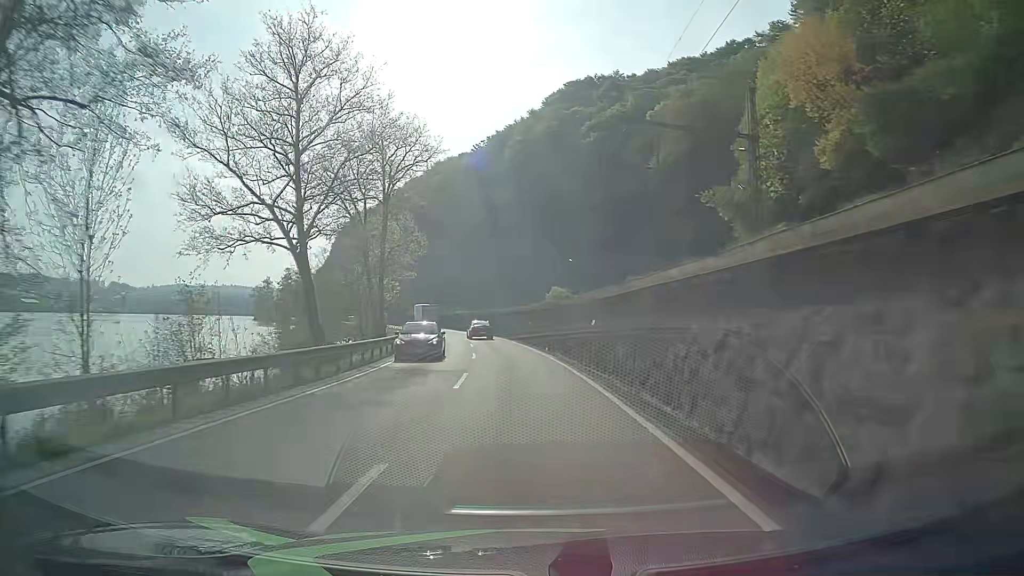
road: primary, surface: asphalt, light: Day
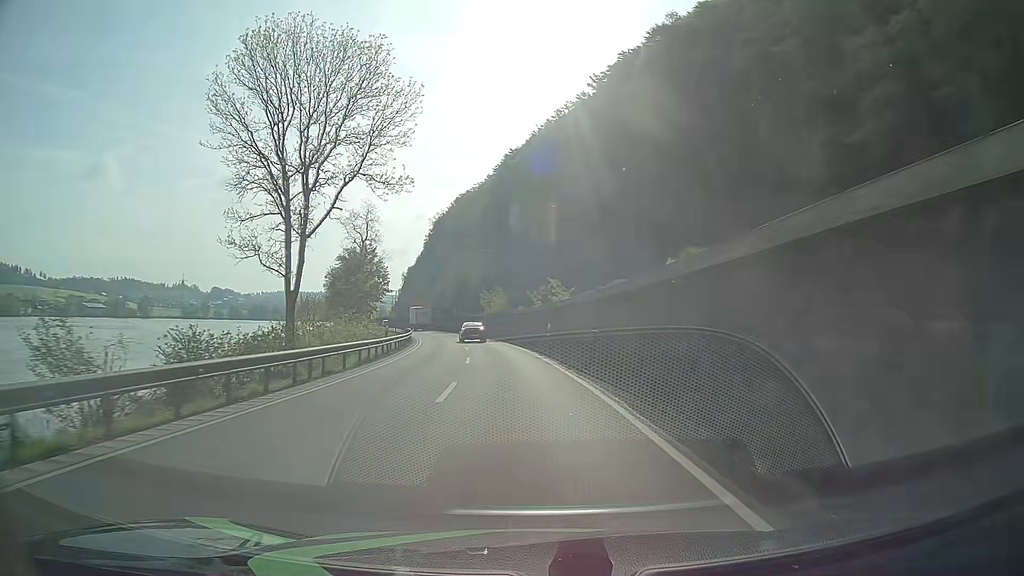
(-5.0, +62.3) m; -10°
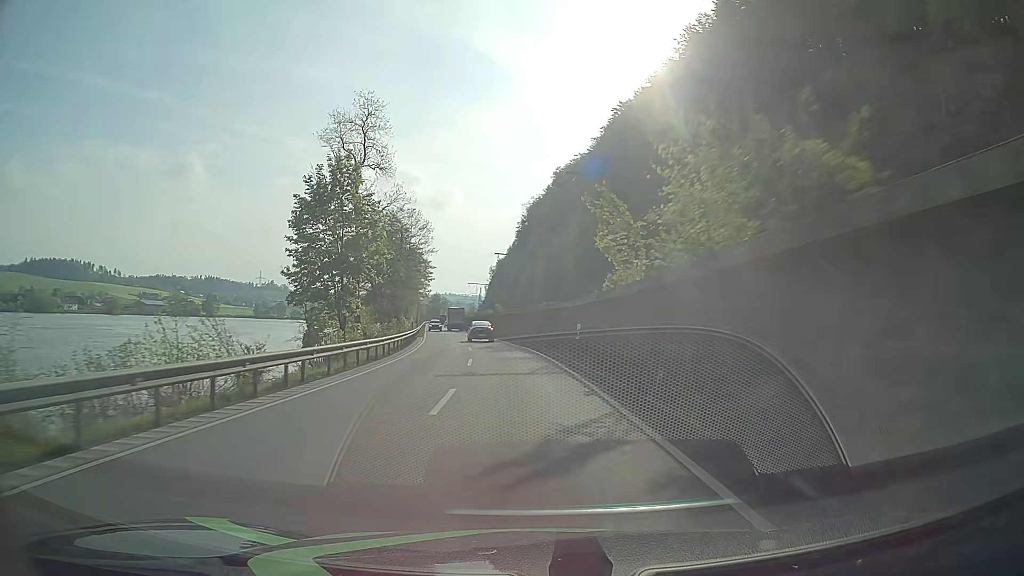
(-4.0, +49.7) m; -9°
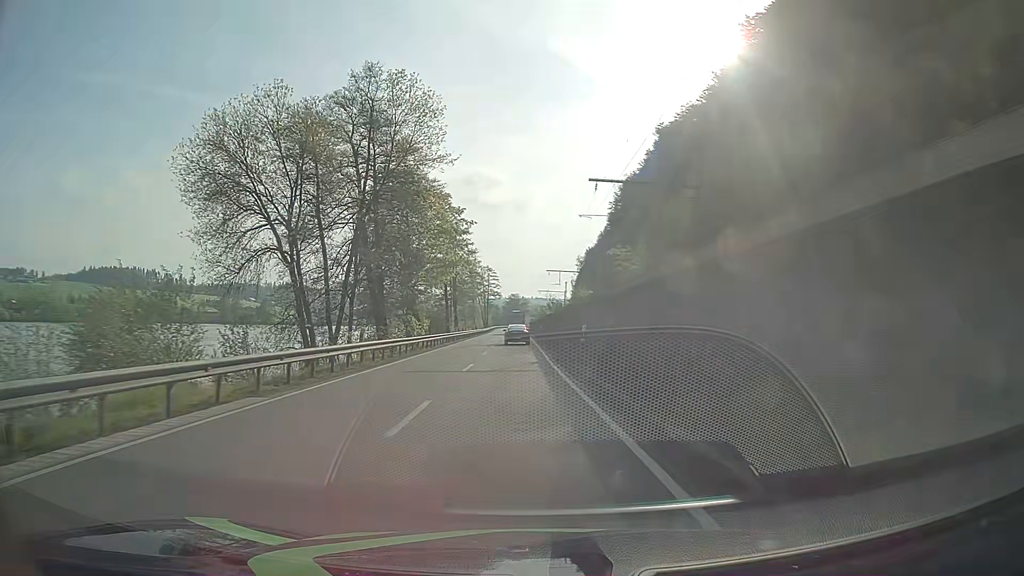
(-3.3, +49.8) m; -7°
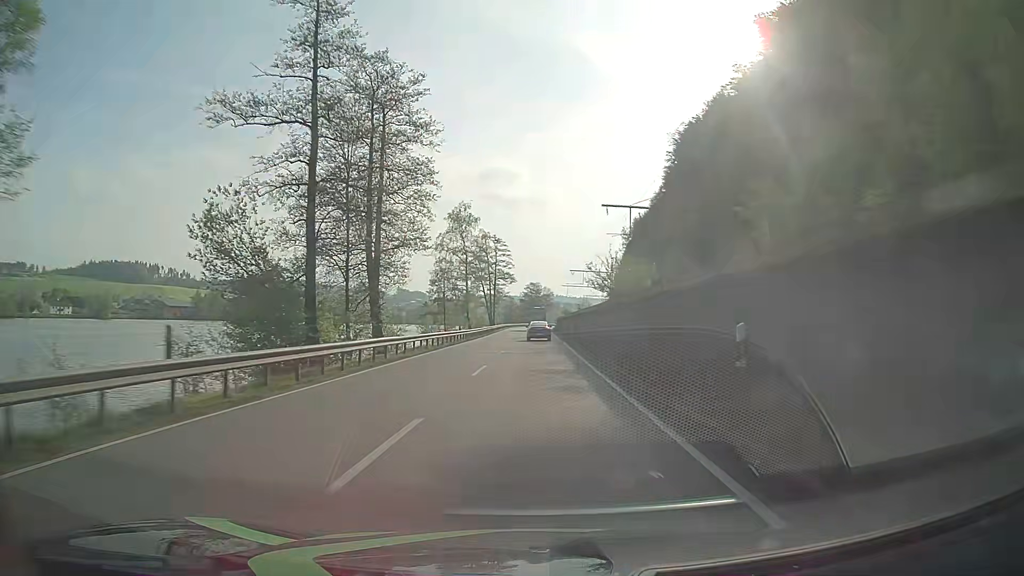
(-1.7, +62.6) m; -2°
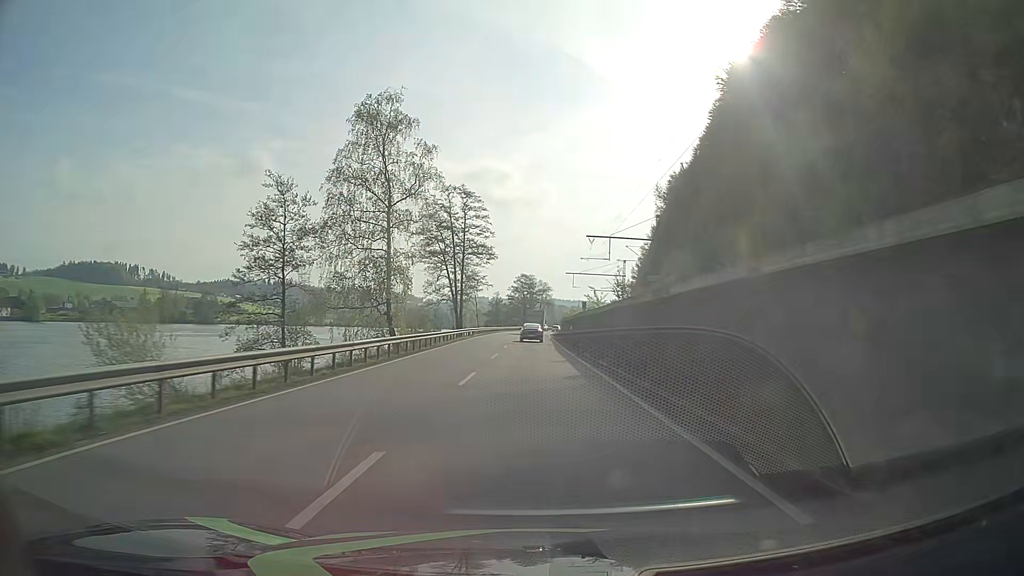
(-0.1, +50.1) m; 0°
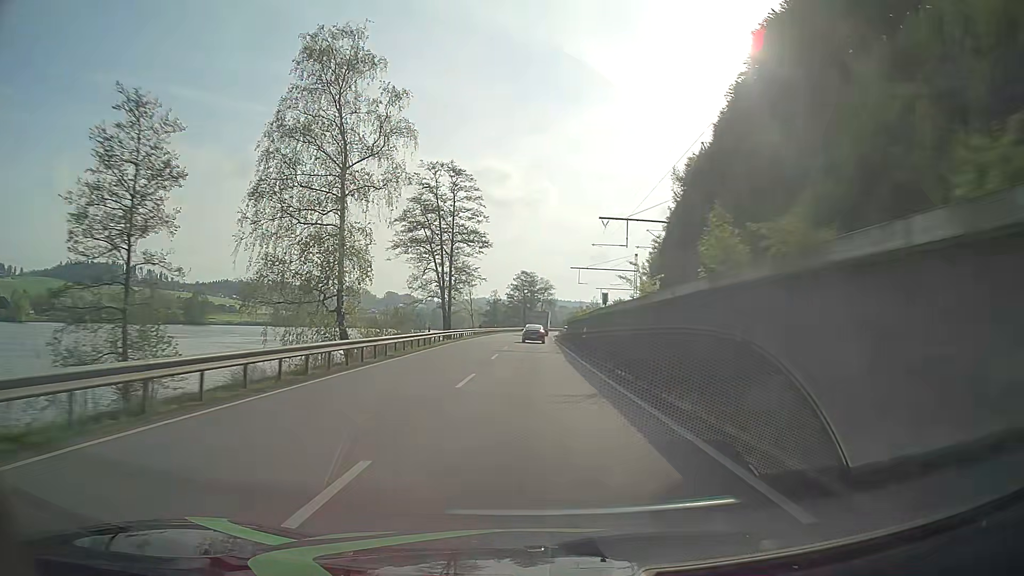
(0.0, +12.5) m; 0°
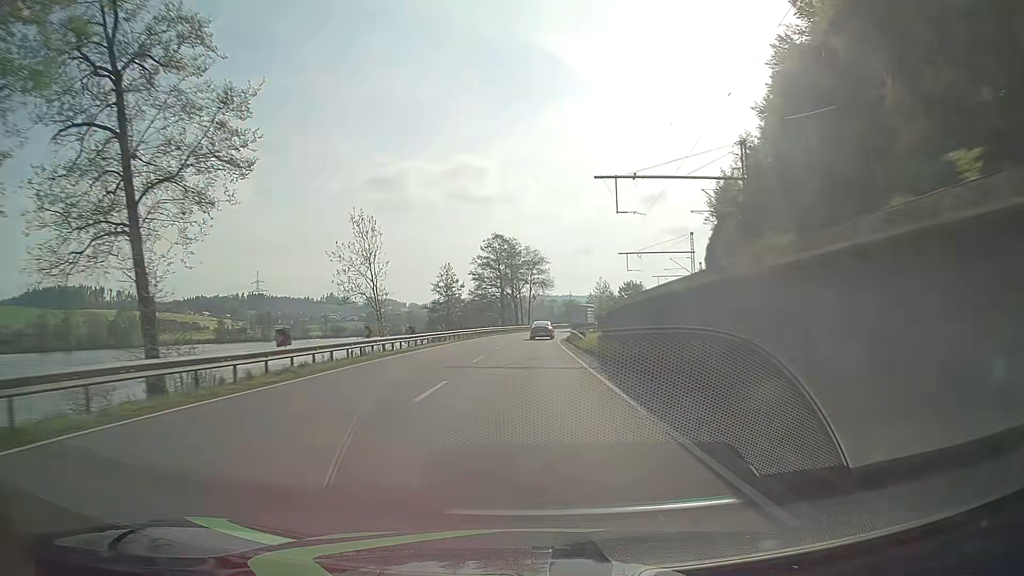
(+0.4, +62.6) m; +1°
(0, +10) (0, +20) (0, +30) (0, +40) (+1, +50) (+1, +60) (+2, +70) (+3, +80) (+5, +90) (+7, +99) m
